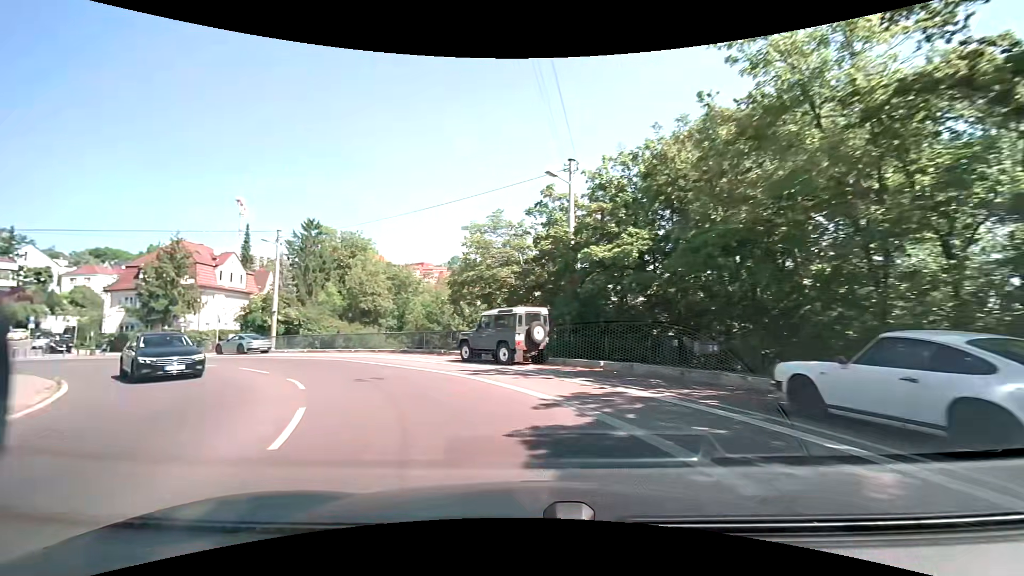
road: secondary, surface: asphalt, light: Day
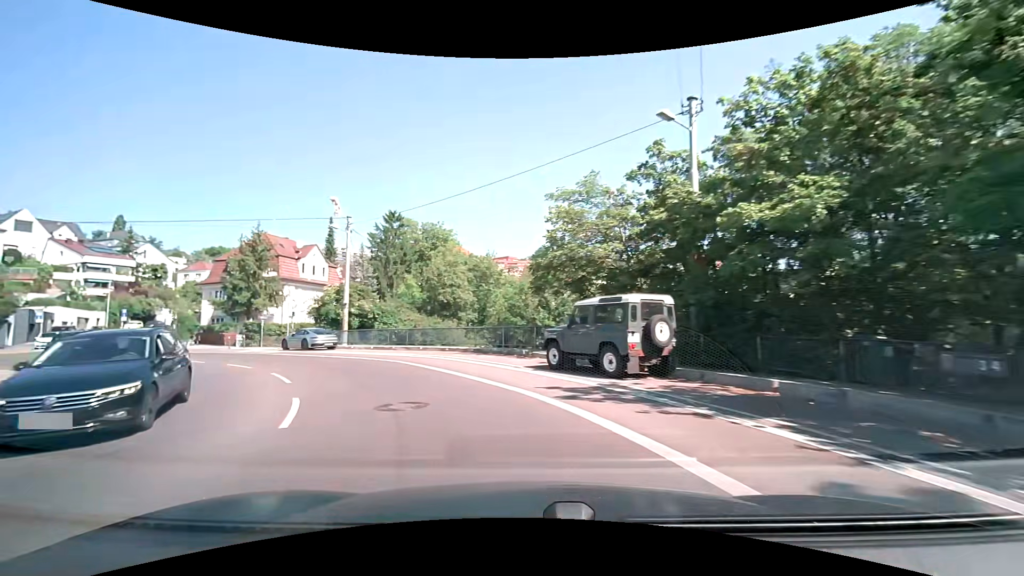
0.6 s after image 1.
(-0.5, +5.2) m; -10°
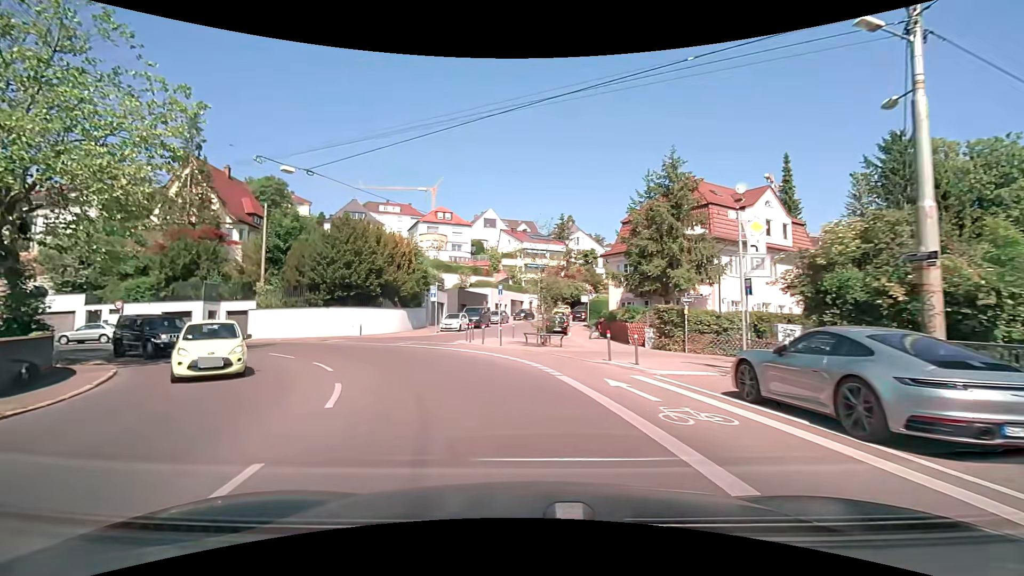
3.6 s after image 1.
(-10.0, +21.8) m; -48°
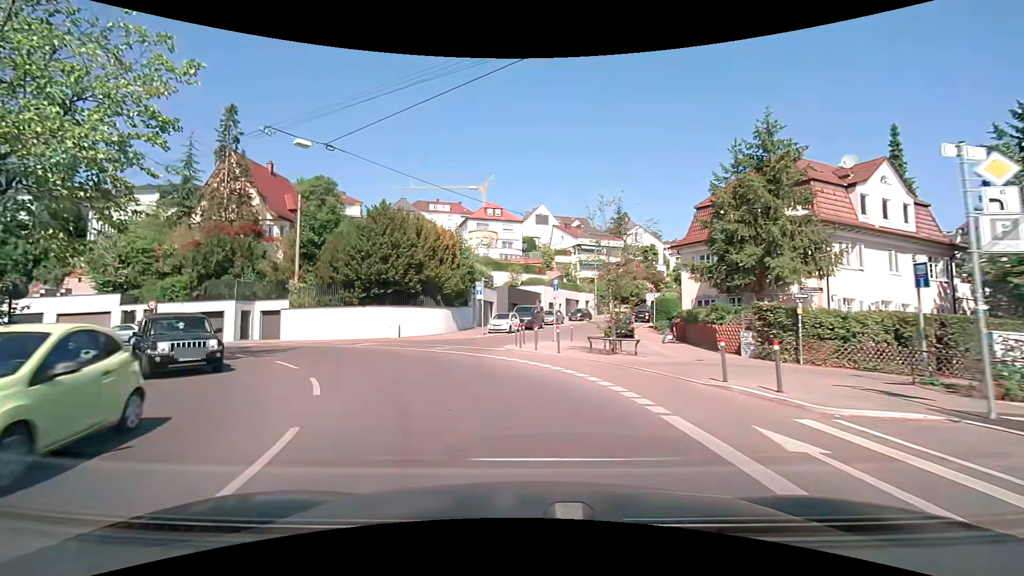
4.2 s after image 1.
(-0.2, +4.6) m; -6°
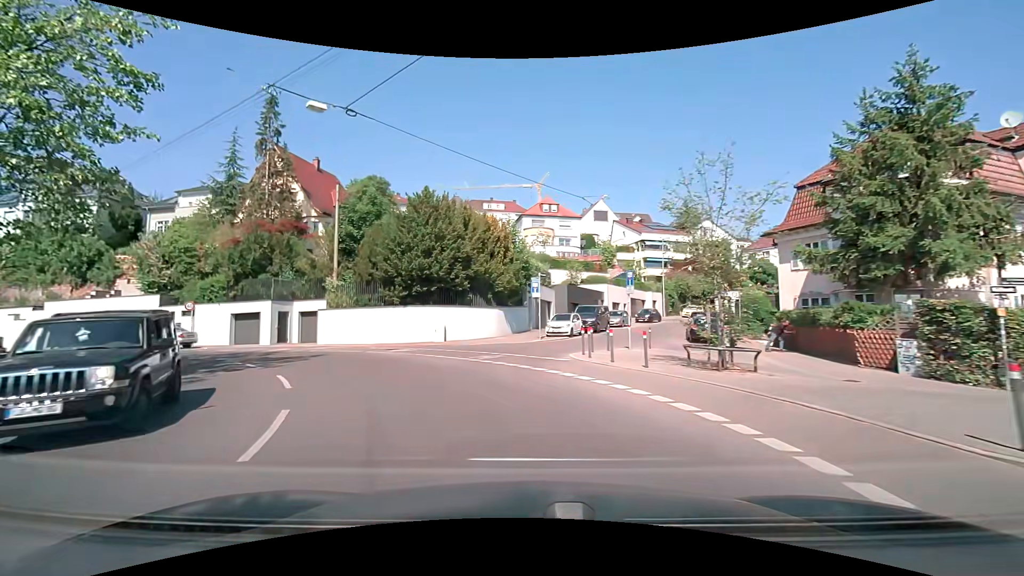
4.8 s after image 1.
(-0.2, +4.5) m; -6°
